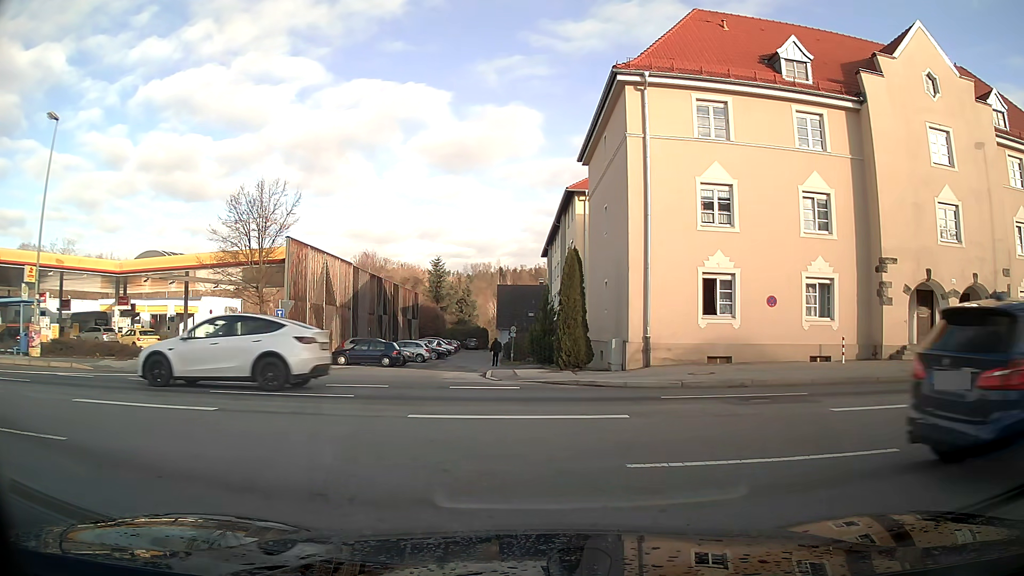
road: residential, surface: asphalt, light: Day
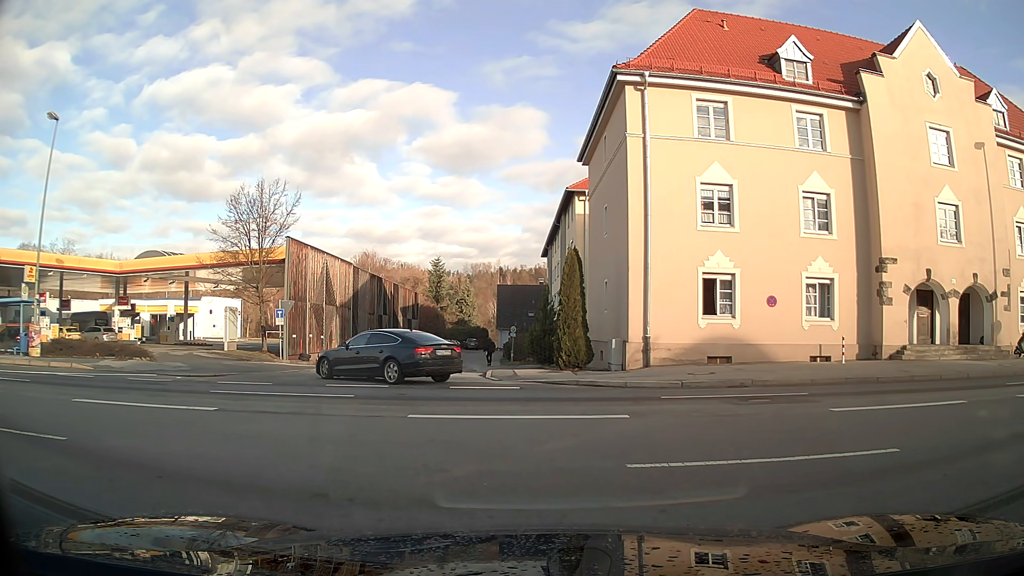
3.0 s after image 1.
(0.0, 0.0) m; 0°
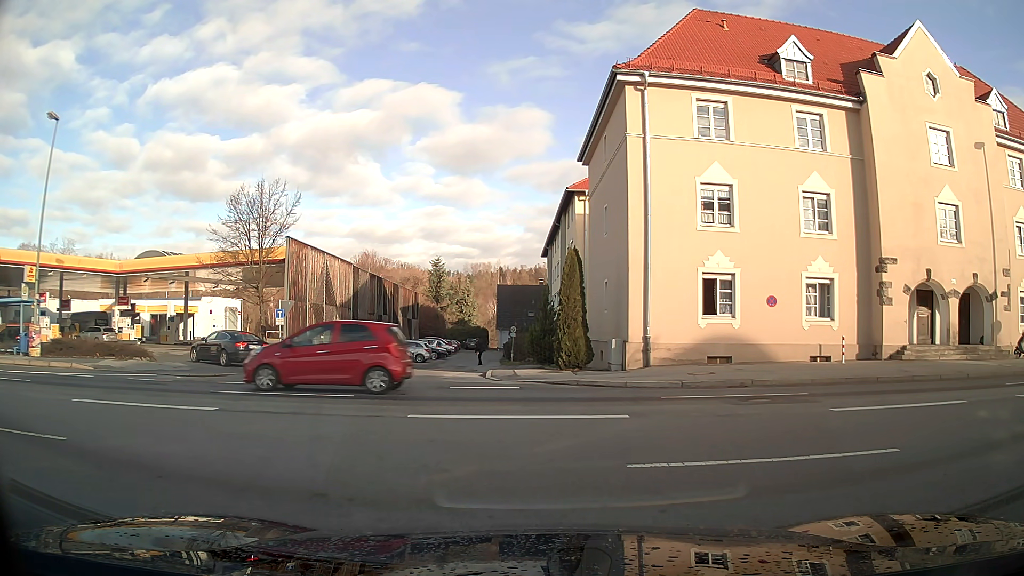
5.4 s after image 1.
(0.0, 0.0) m; 0°
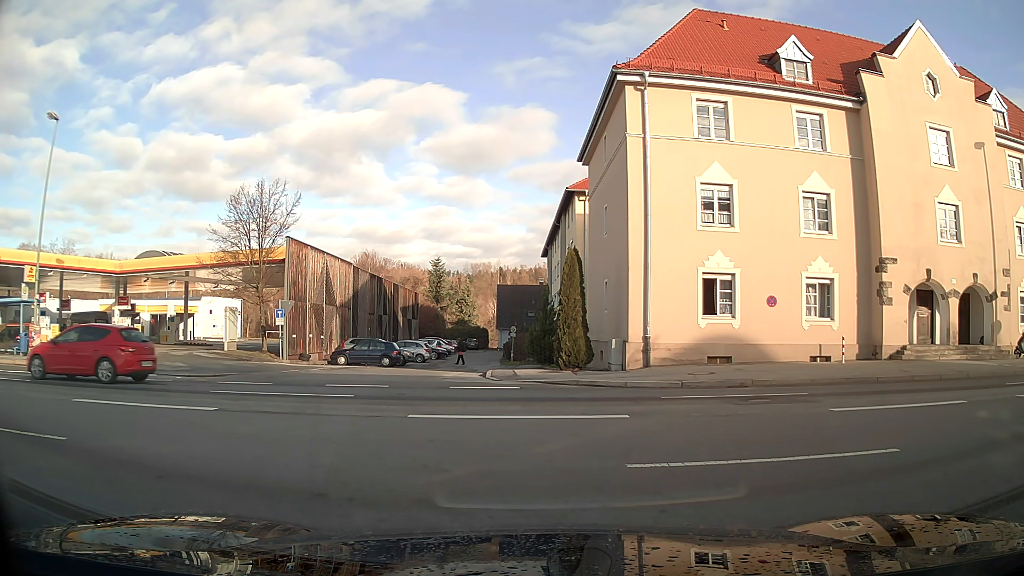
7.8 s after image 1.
(0.0, 0.0) m; 0°
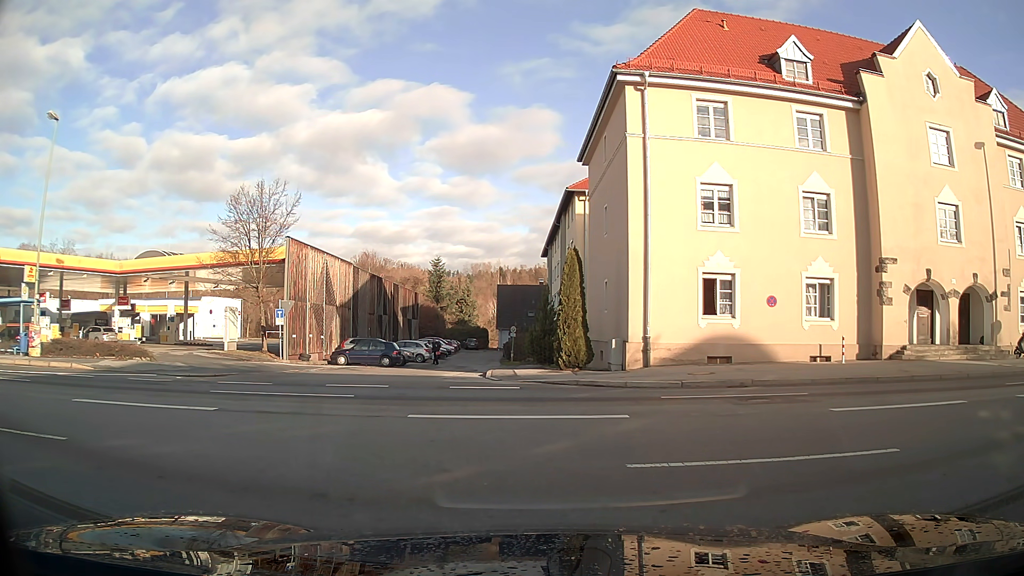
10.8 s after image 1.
(0.0, 0.0) m; 0°
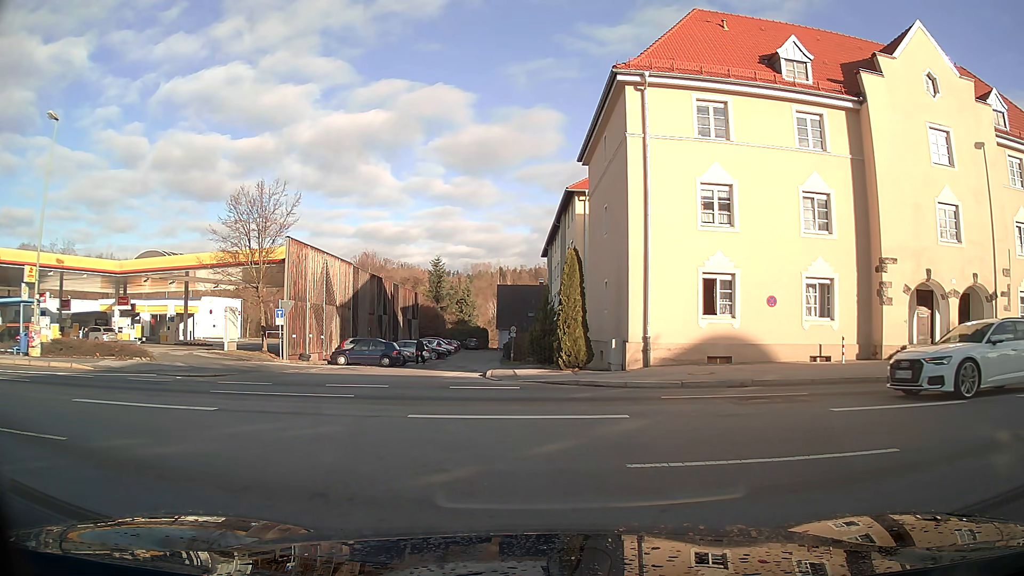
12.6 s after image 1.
(0.0, 0.0) m; 0°
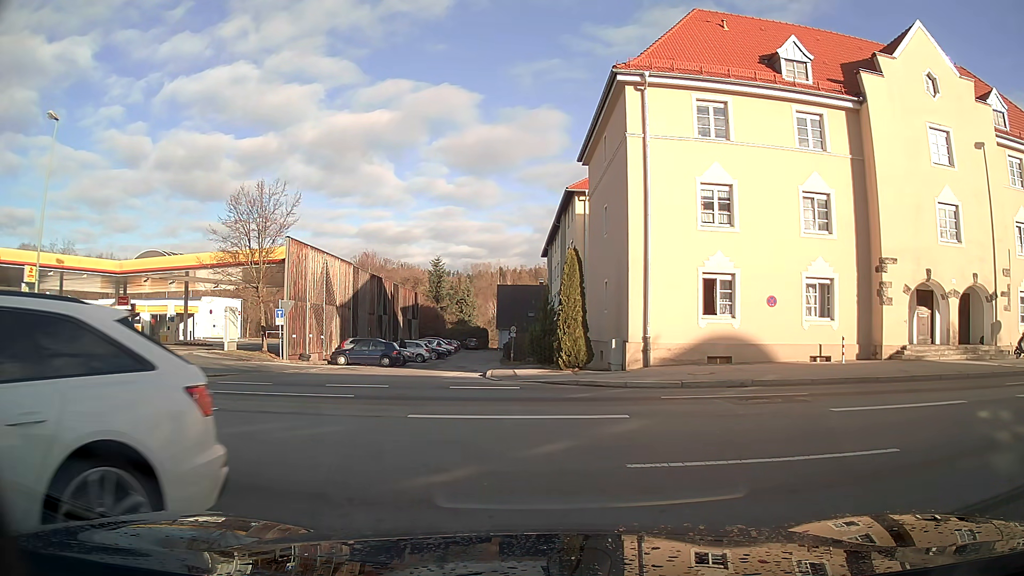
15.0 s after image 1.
(0.0, 0.0) m; 0°
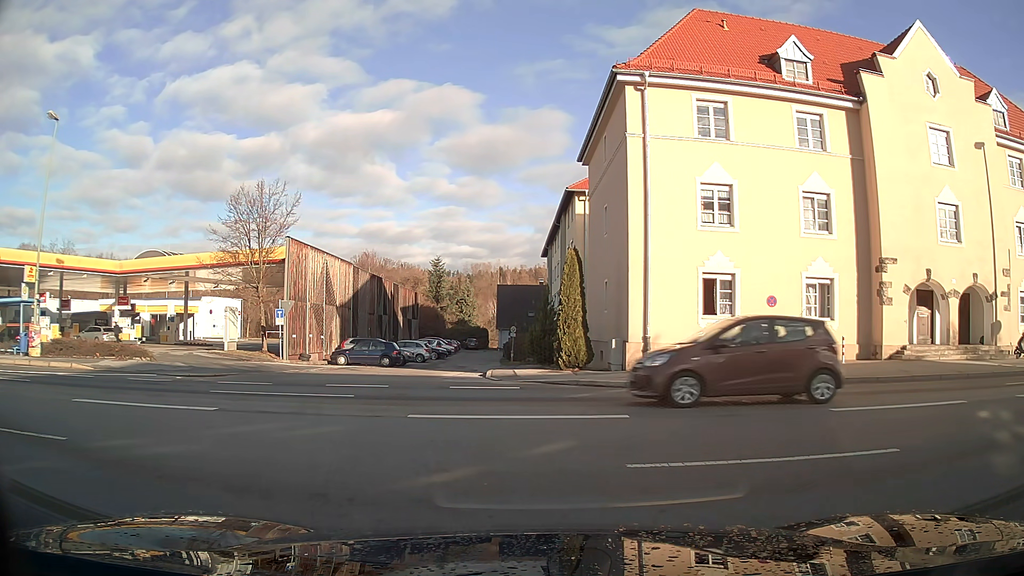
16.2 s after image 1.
(0.0, 0.0) m; 0°
